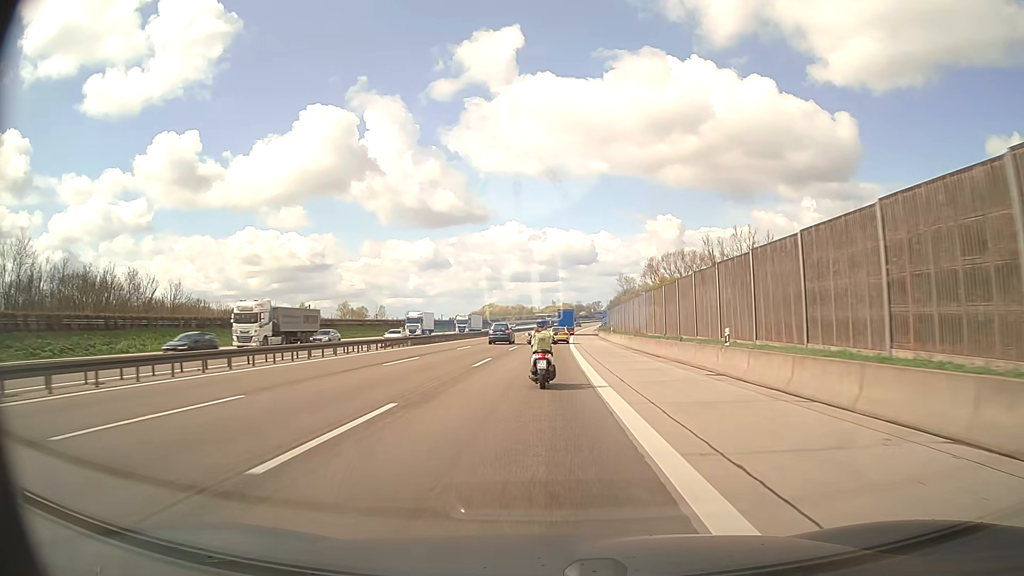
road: motorway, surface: asphalt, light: Day
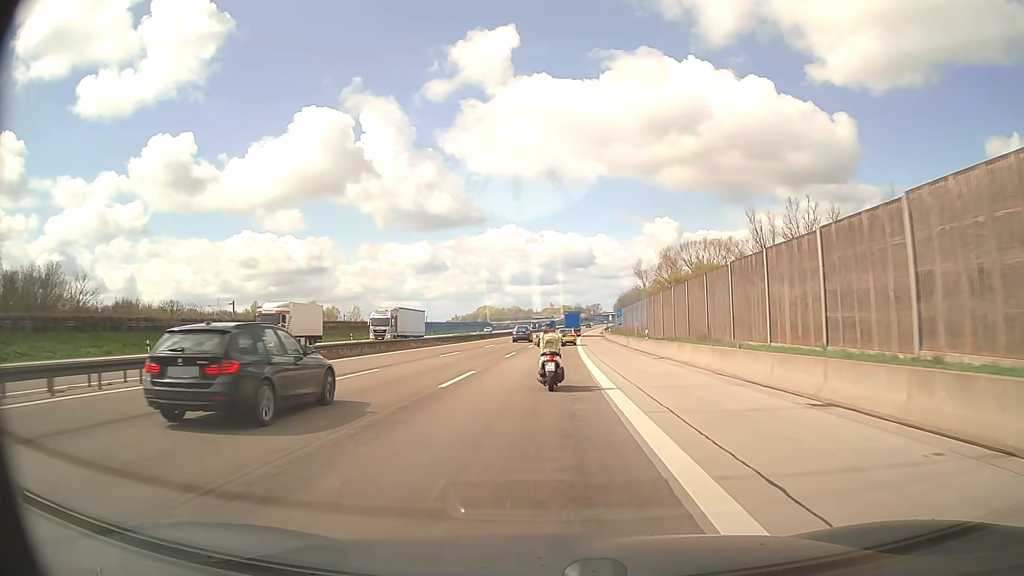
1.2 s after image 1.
(+0.1, +26.1) m; 0°
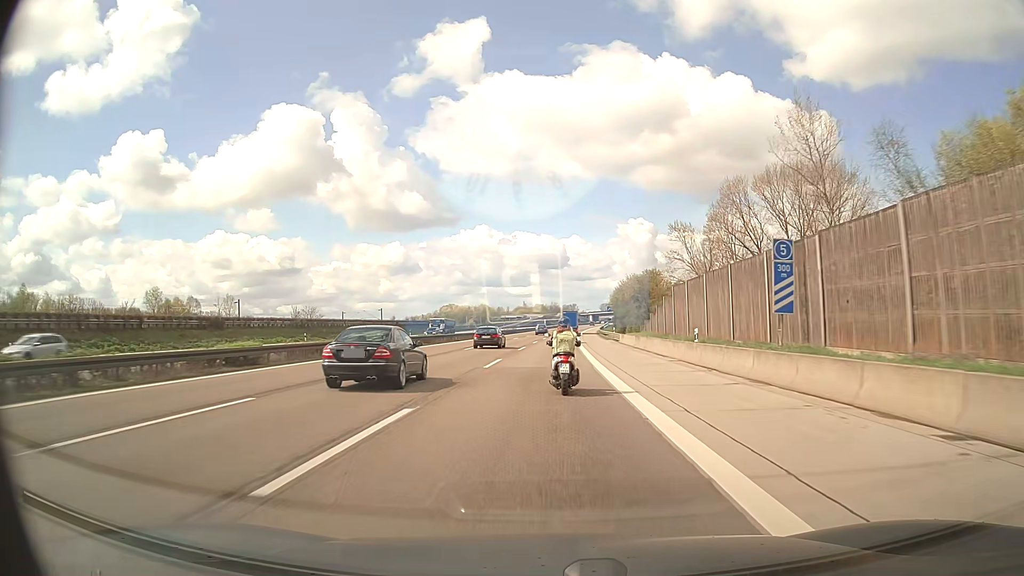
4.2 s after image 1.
(+1.1, +64.9) m; +2°
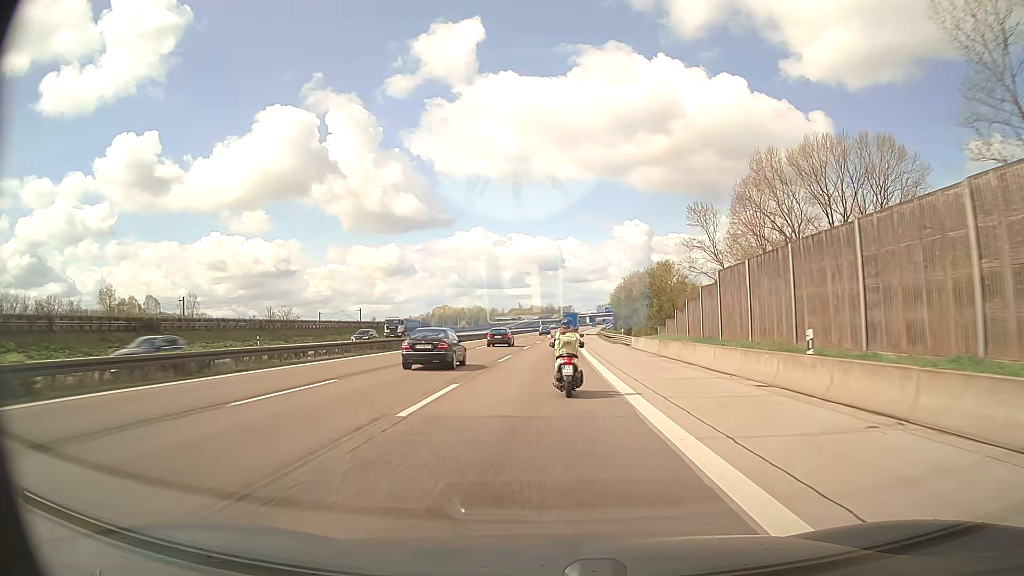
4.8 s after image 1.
(0.0, +12.8) m; 0°
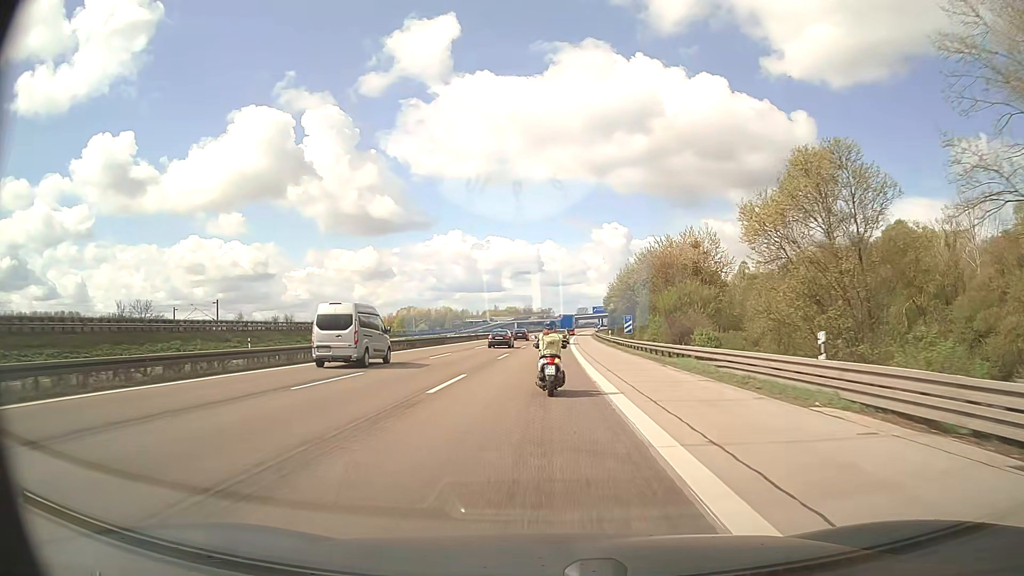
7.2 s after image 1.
(+0.9, +50.2) m; +2°
(0, +10) (0, +20) (0, +30) (0, +40) (0, +50) (+1, +60) (+1, +70) (+1, +80) (+2, +90) (+2, +100) m
